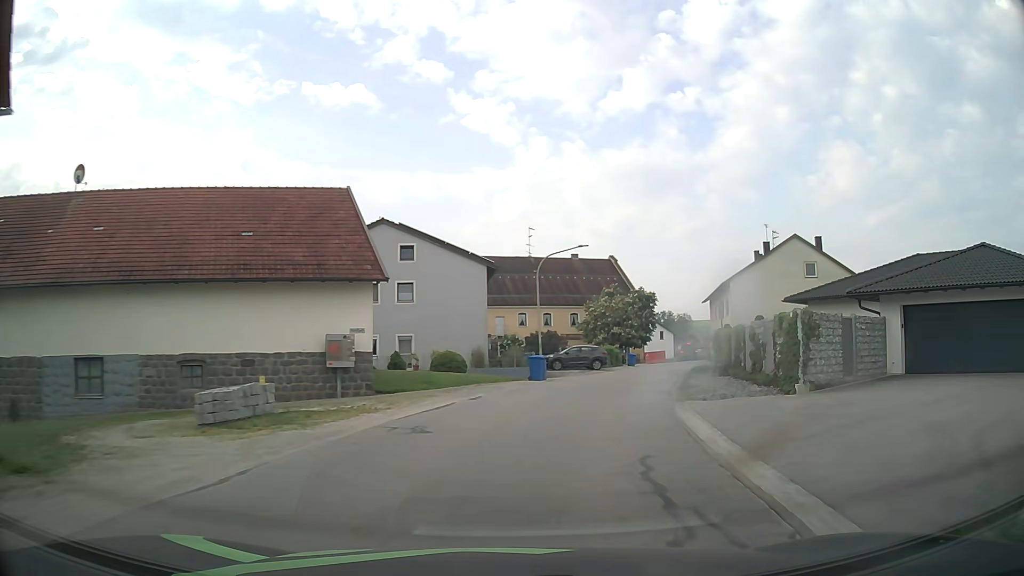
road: tertiary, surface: asphalt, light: Day
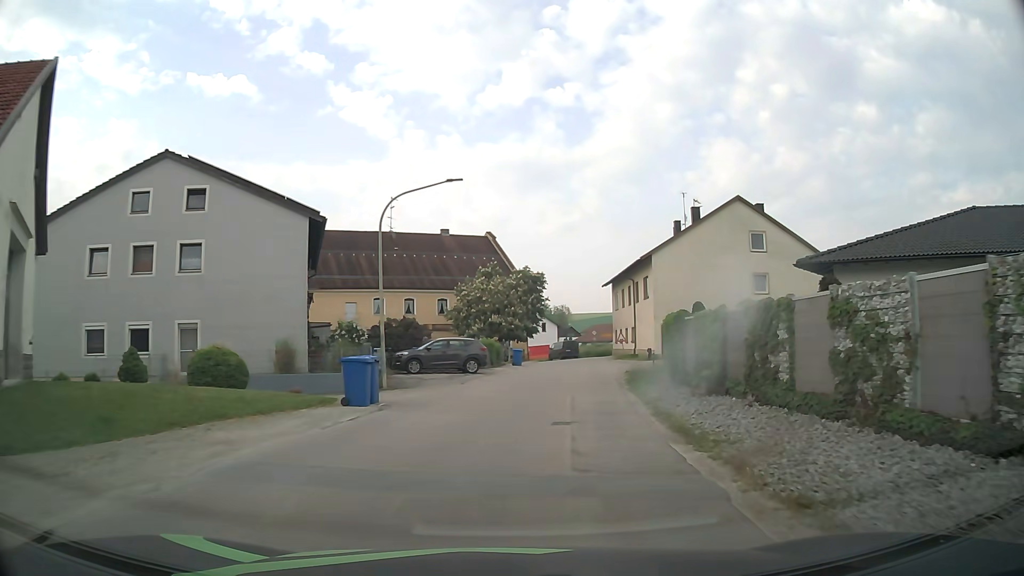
(+1.6, +14.3) m; +11°
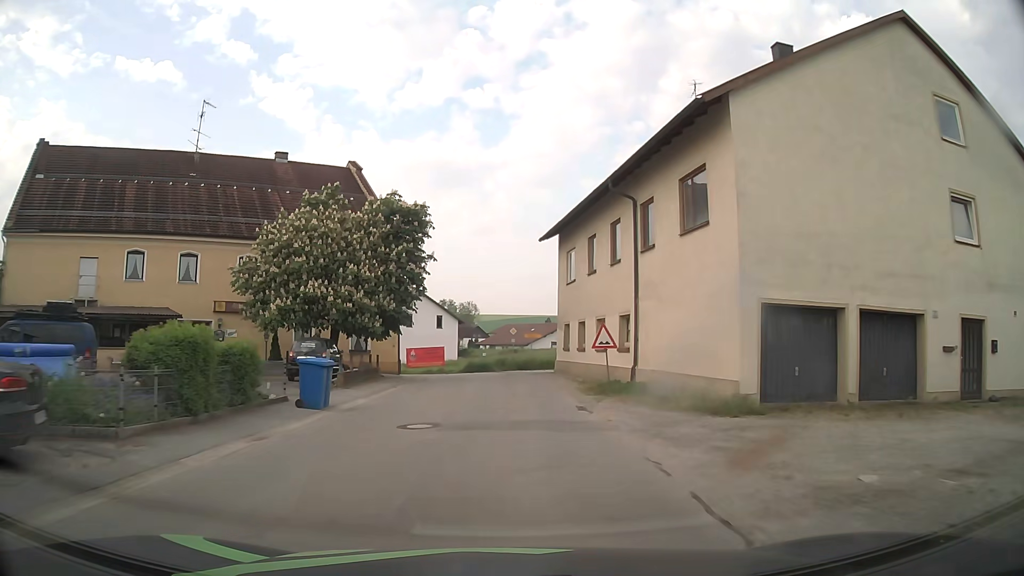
(+2.6, +29.0) m; +7°
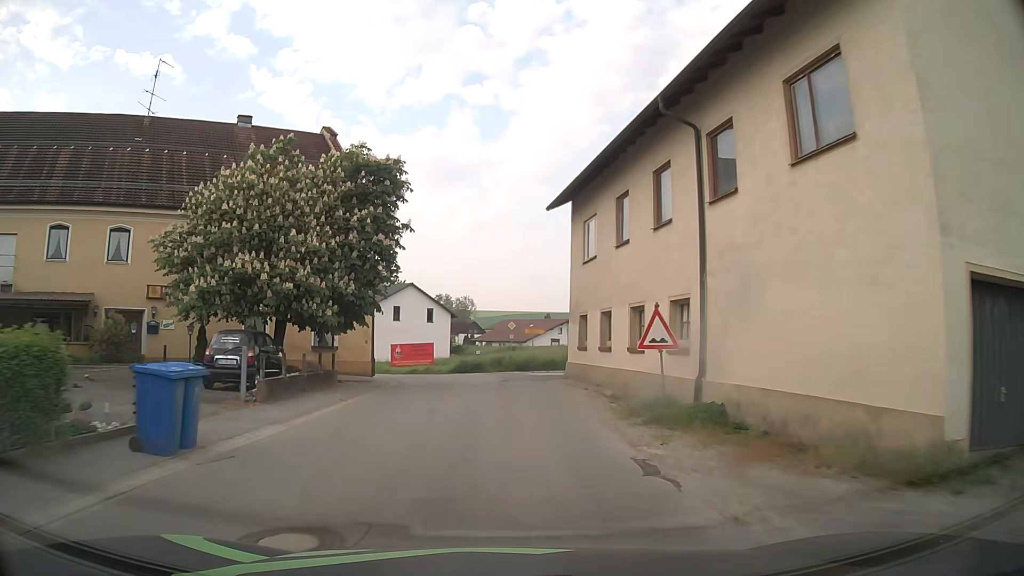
(0.0, +6.8) m; +1°
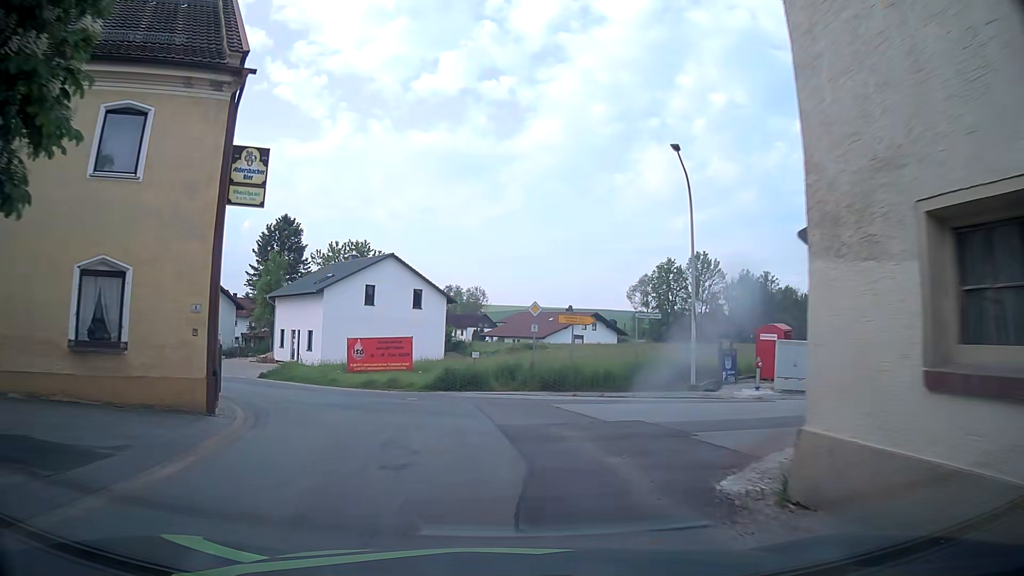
(-0.2, +18.5) m; -1°
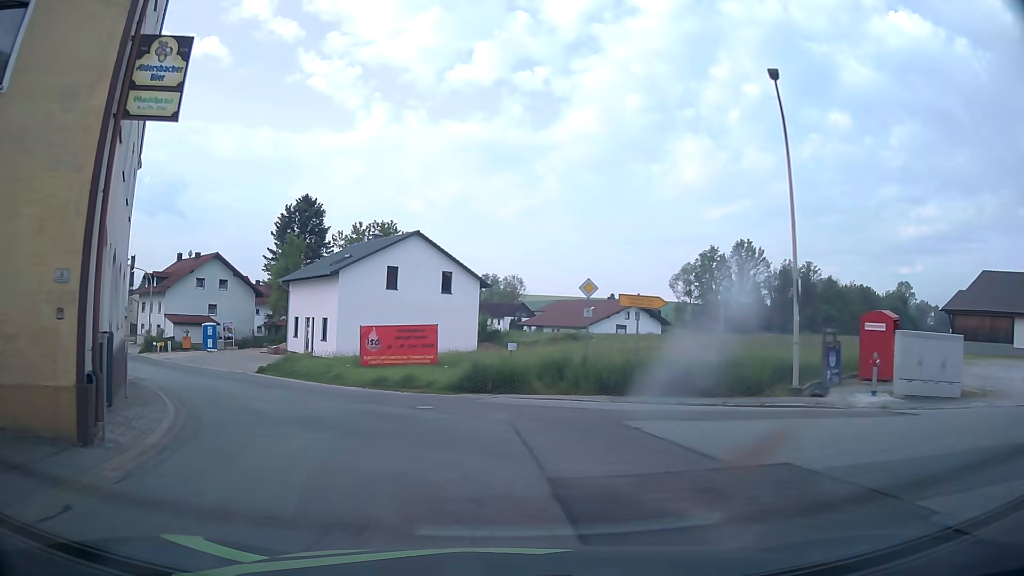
(-0.2, +5.5) m; -4°
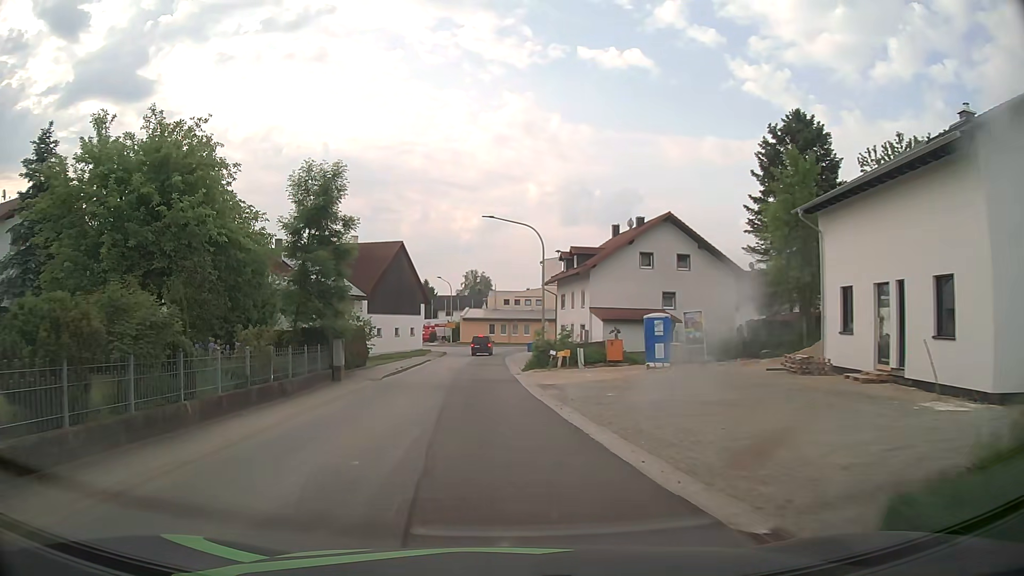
(-9.4, +25.4) m; -39°
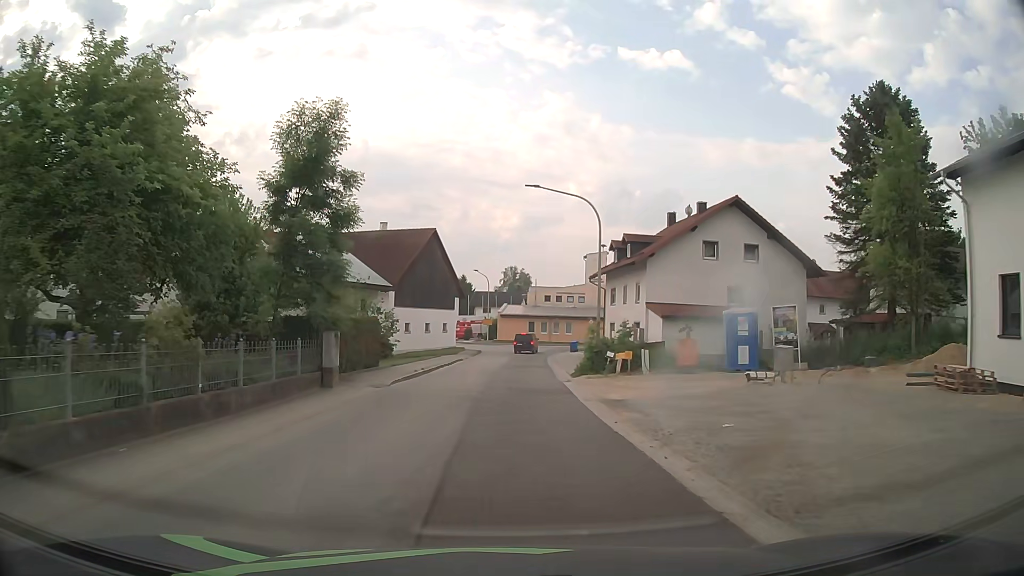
(-0.3, +6.4) m; -4°
